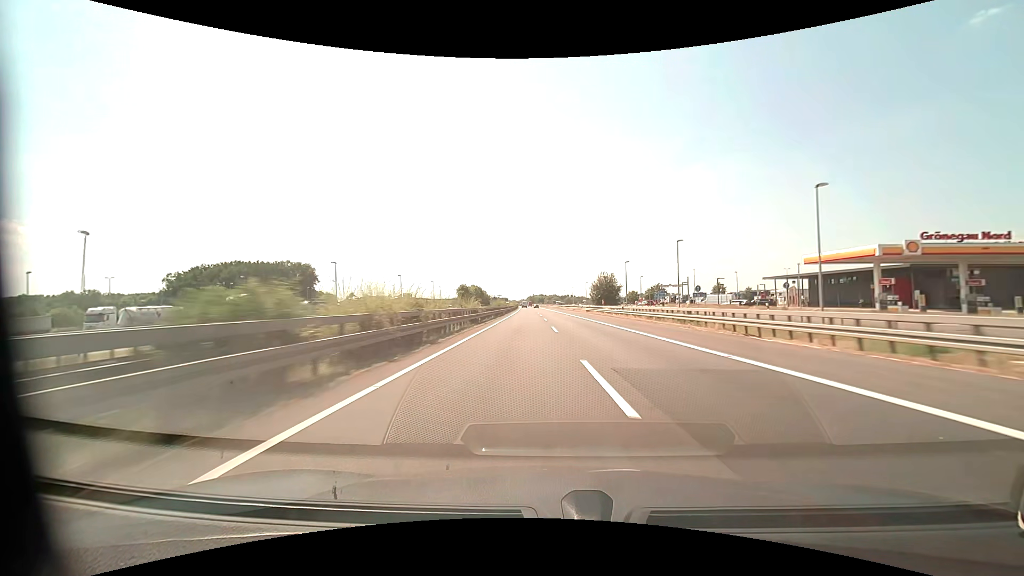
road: motorway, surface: asphalt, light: Day
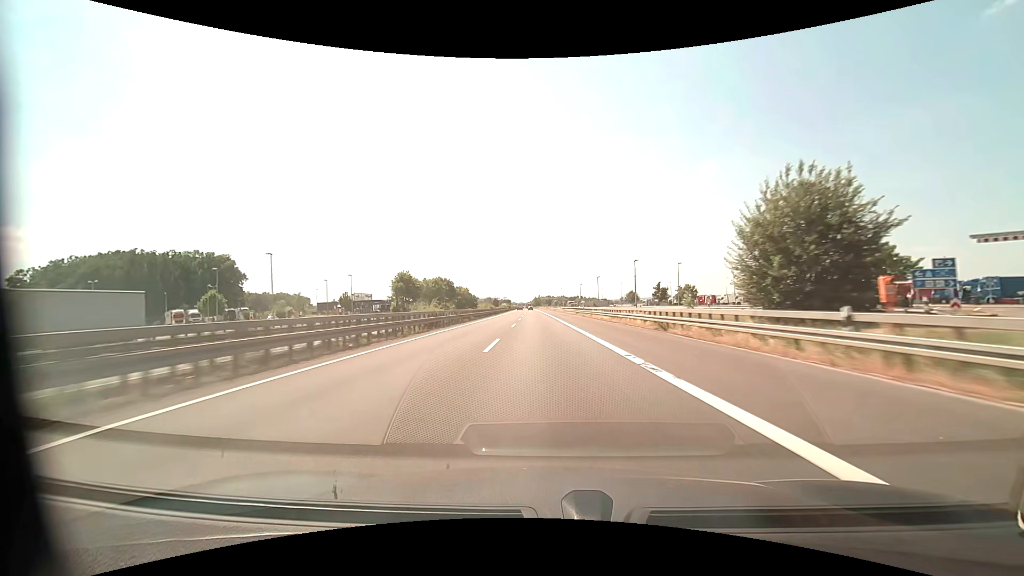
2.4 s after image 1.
(+0.4, +81.6) m; 0°
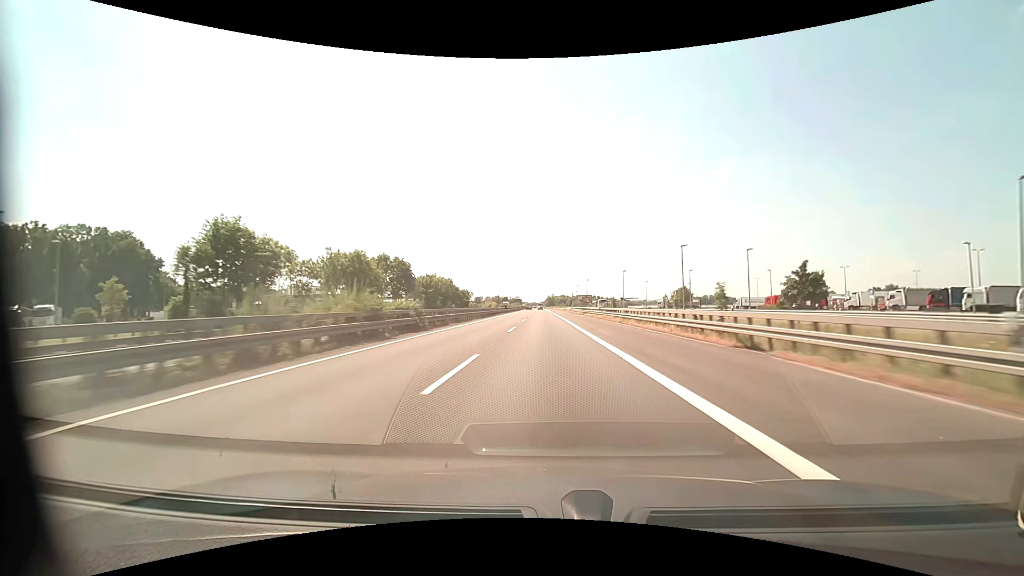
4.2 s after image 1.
(-1.5, +61.2) m; -2°
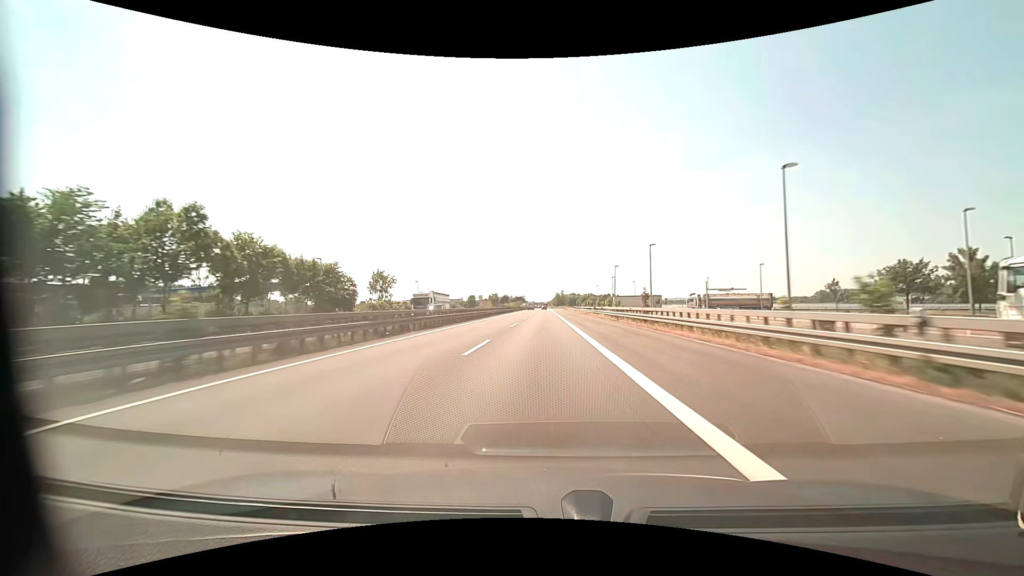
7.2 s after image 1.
(-0.1, +102.3) m; -1°
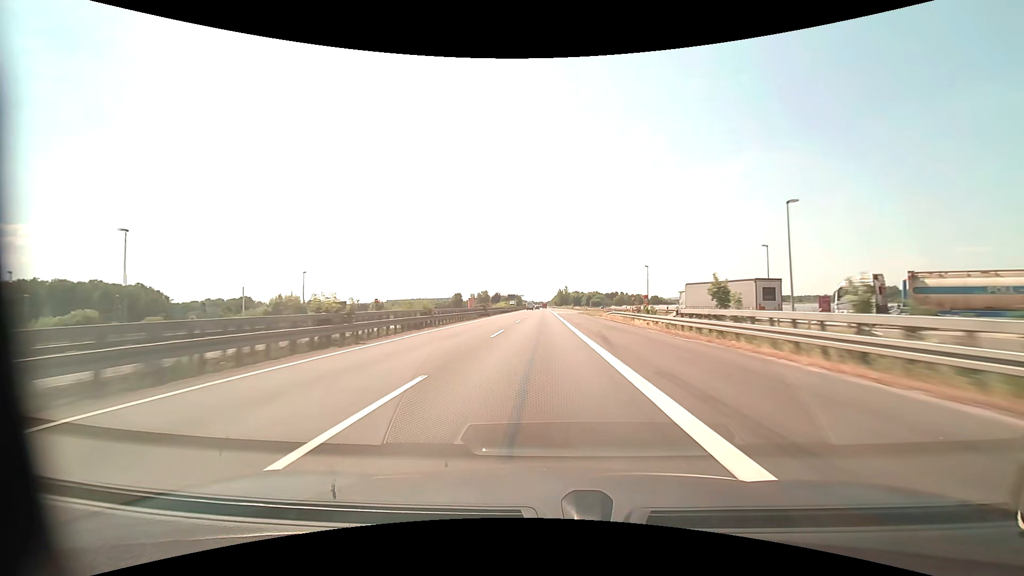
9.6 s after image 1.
(+0.1, +82.1) m; 0°
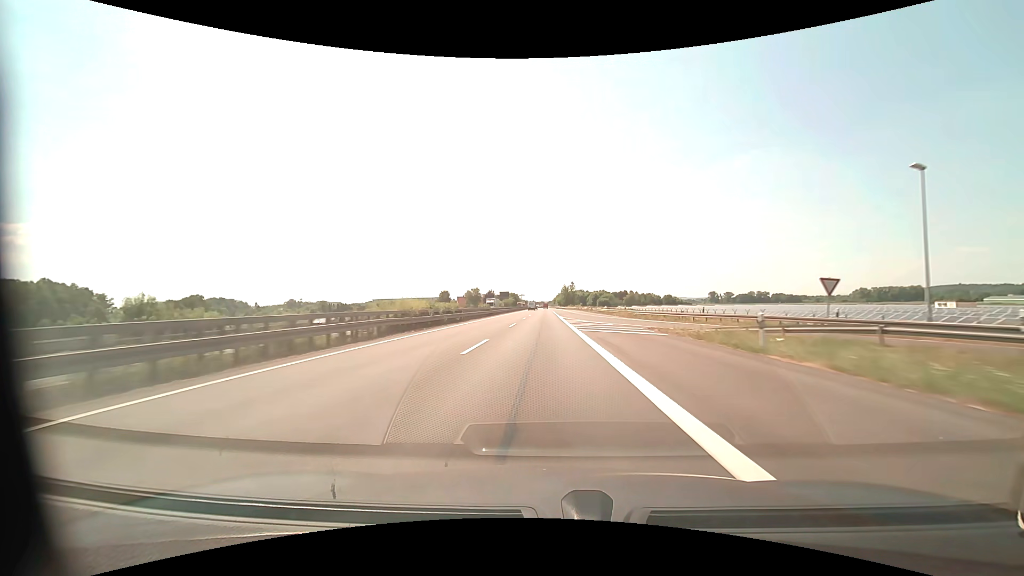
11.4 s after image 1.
(-0.1, +61.7) m; 0°
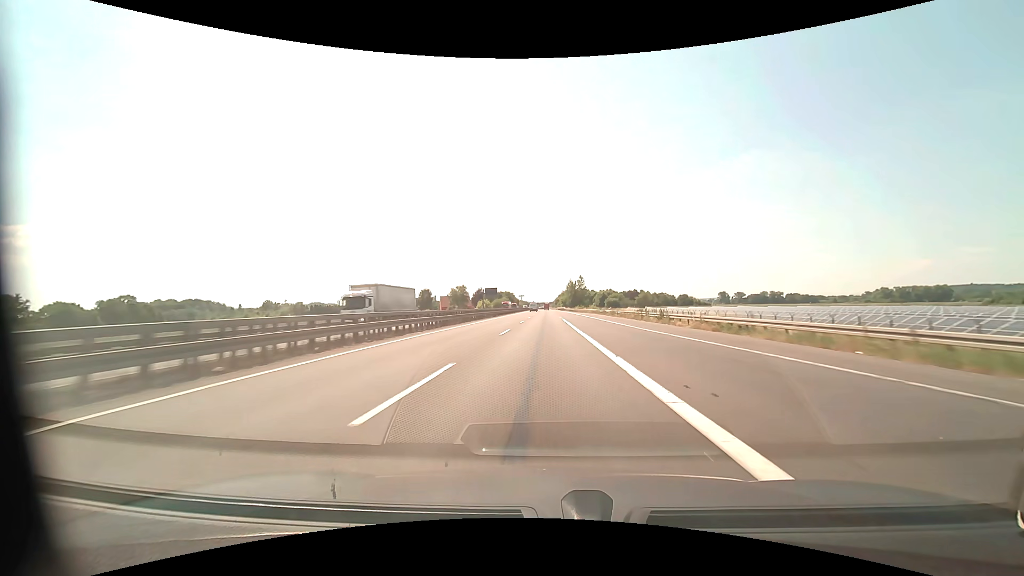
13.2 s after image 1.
(0.0, +61.9) m; 0°
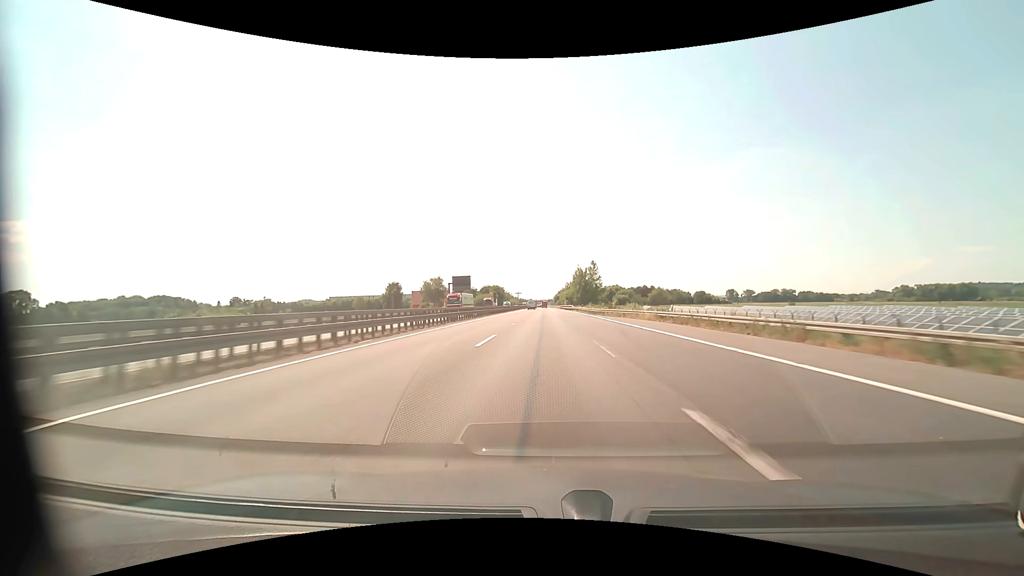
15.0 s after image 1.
(+0.1, +62.0) m; 0°
(0, +10) (0, +20) (0, +30) (0, +40) (0, +50) (0, +60) (0, +70) (0, +80) (0, +90) (0, +100) m
